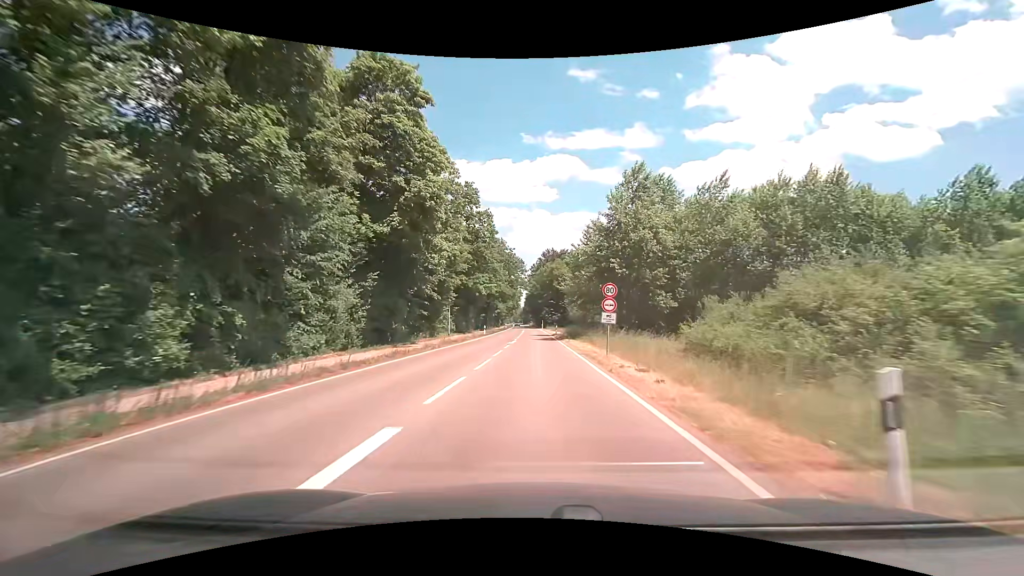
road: tertiary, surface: asphalt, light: Day
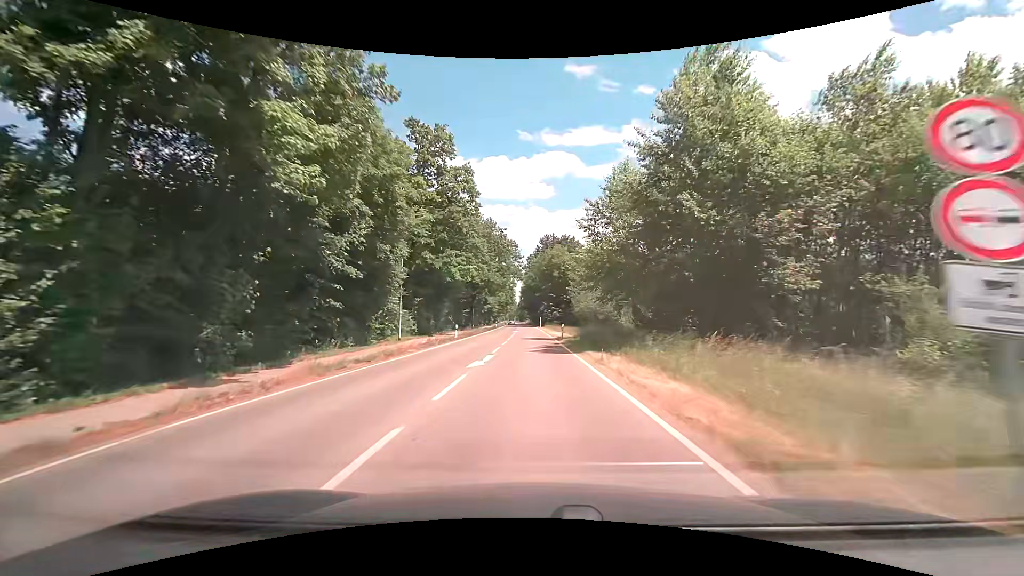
(+0.1, +17.6) m; 0°
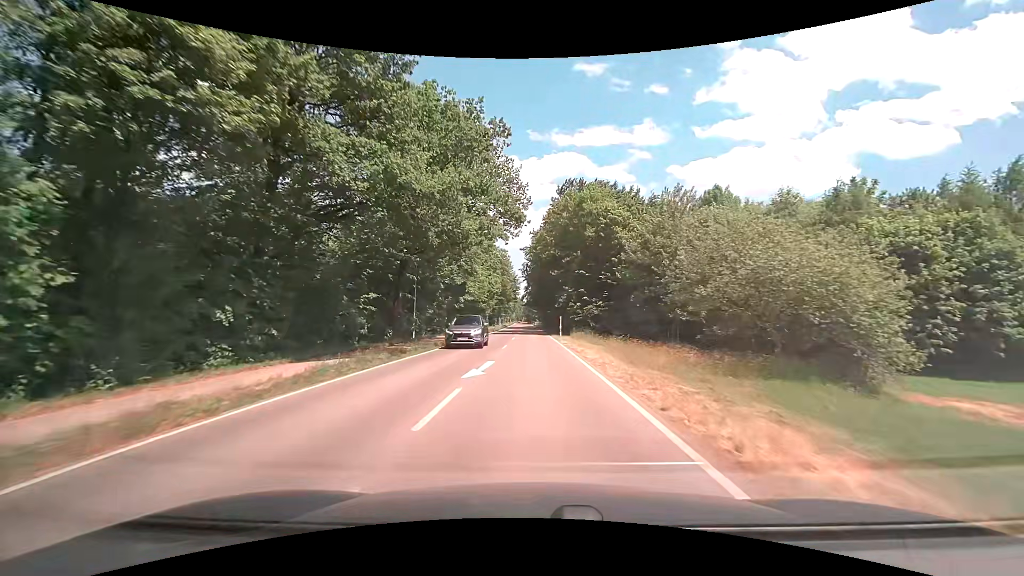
(-0.3, +44.3) m; -1°
(0, +10) (0, +20) (0, +30) (0, +40) (0, +50) (0, +60) (-1, +70) (-1, +80) (-1, +90) (-1, +100) m
